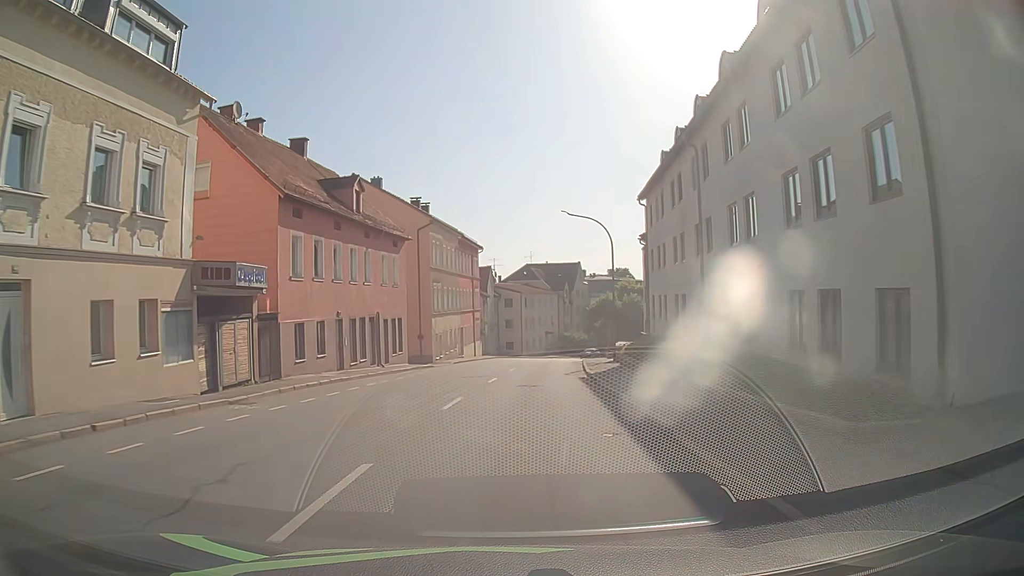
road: tertiary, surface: asphalt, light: Day
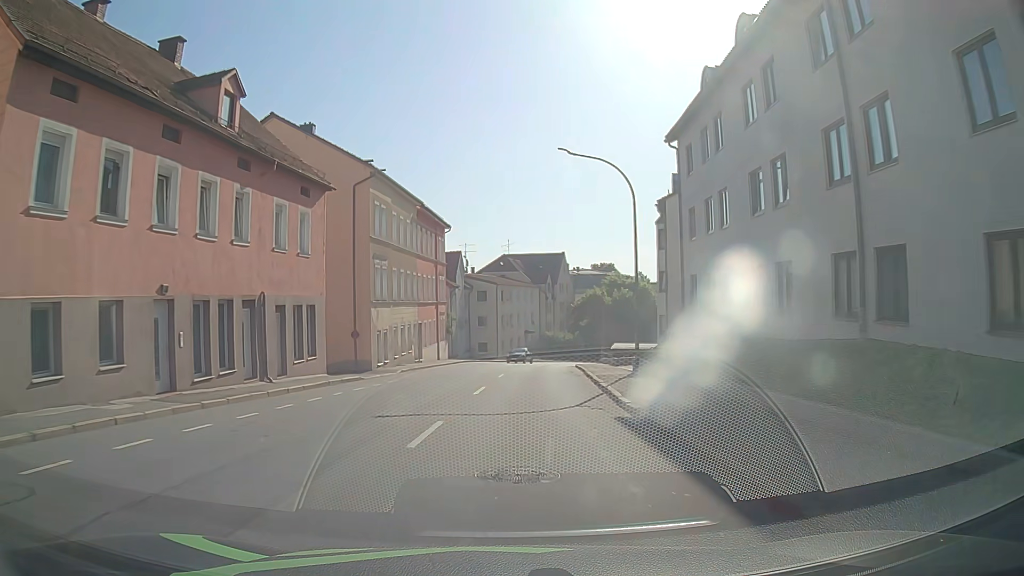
(+0.3, +13.7) m; +2°
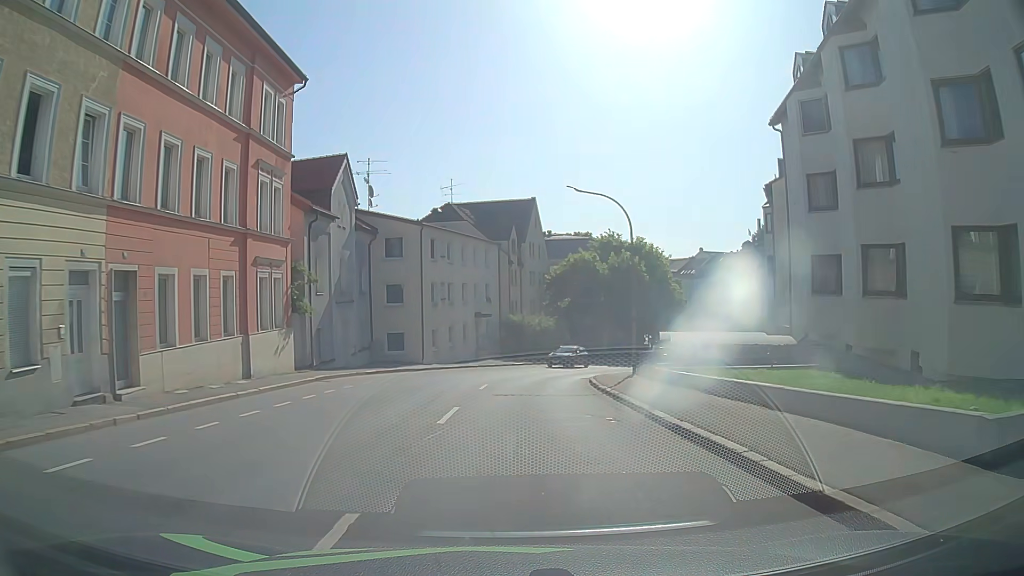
(+1.2, +33.4) m; +3°
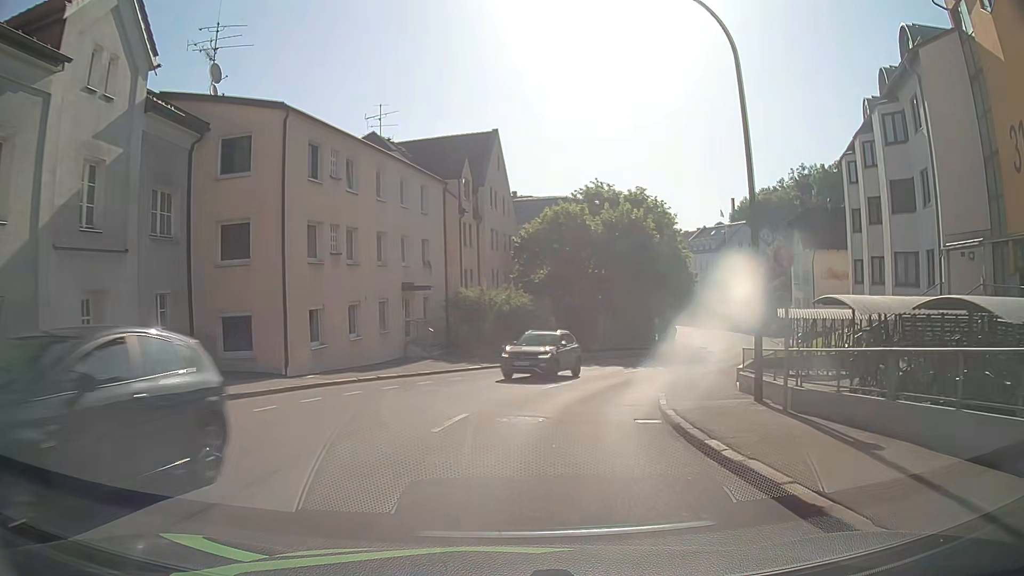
(+0.7, +19.3) m; +5°
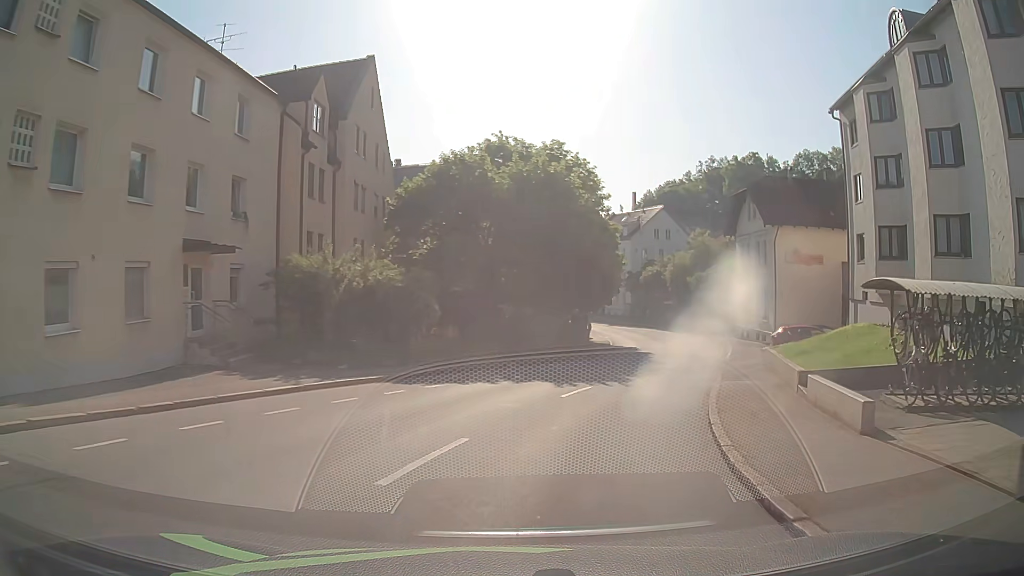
(+0.7, +12.7) m; +9°
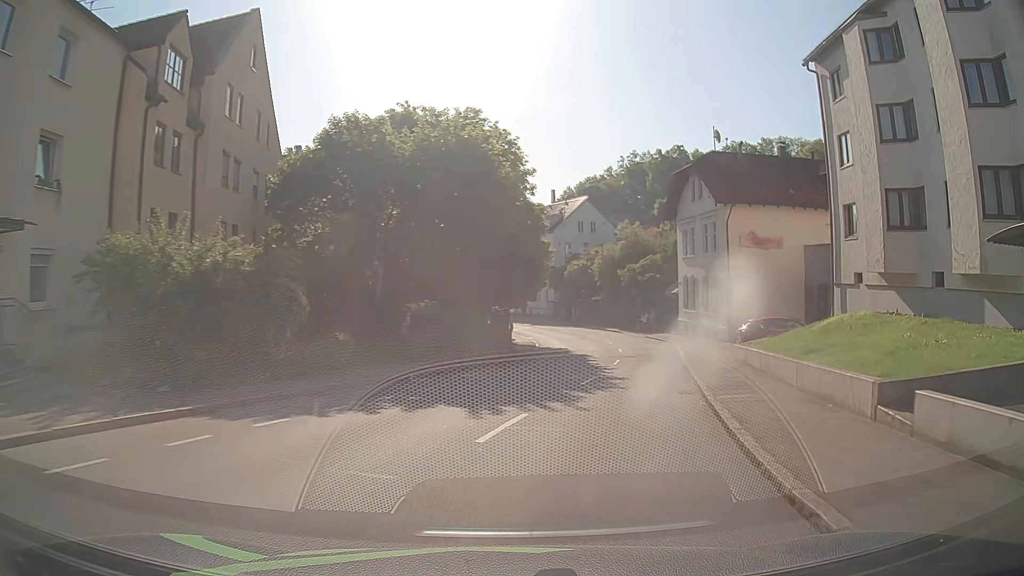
(+0.4, +6.4) m; +7°
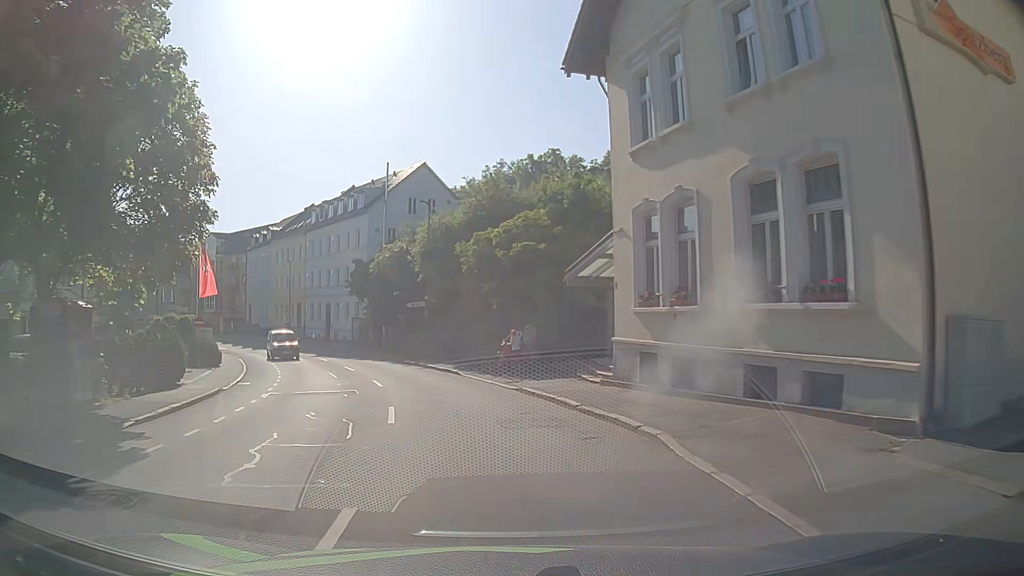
(+6.0, +32.0) m; +11°
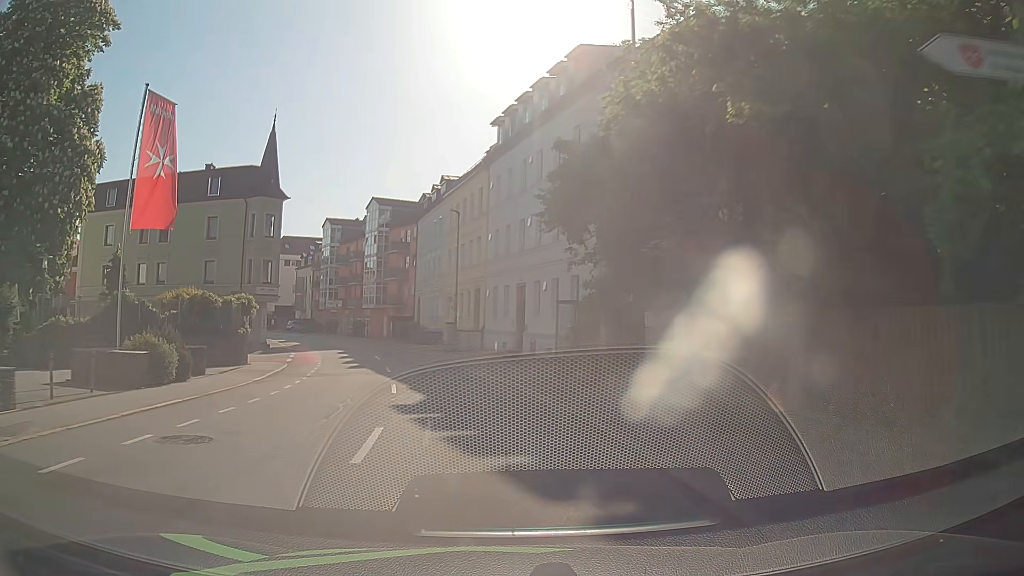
(-5.3, +31.1) m; -19°
